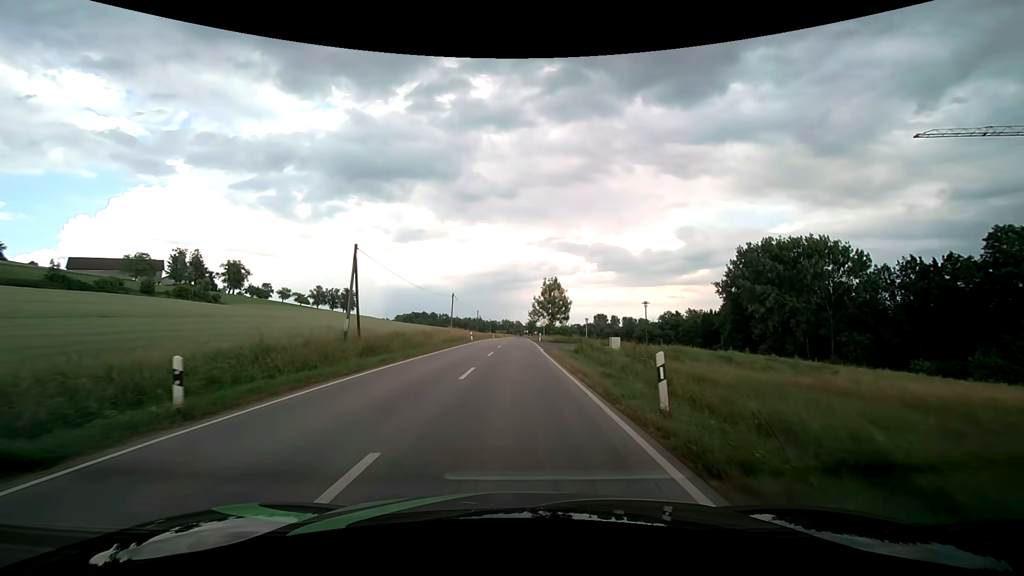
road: secondary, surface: asphalt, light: Day
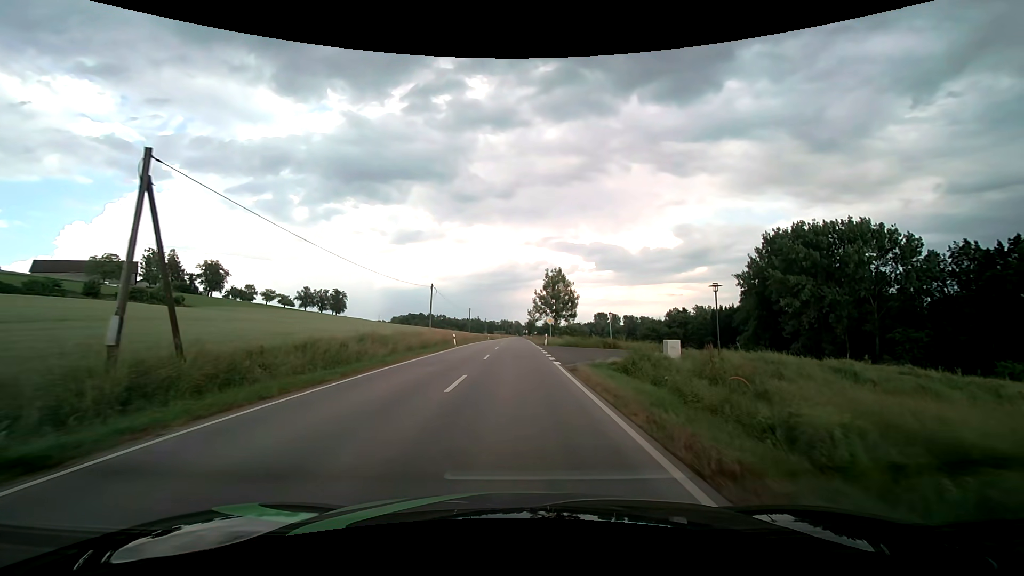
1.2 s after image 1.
(+0.1, +14.7) m; 0°
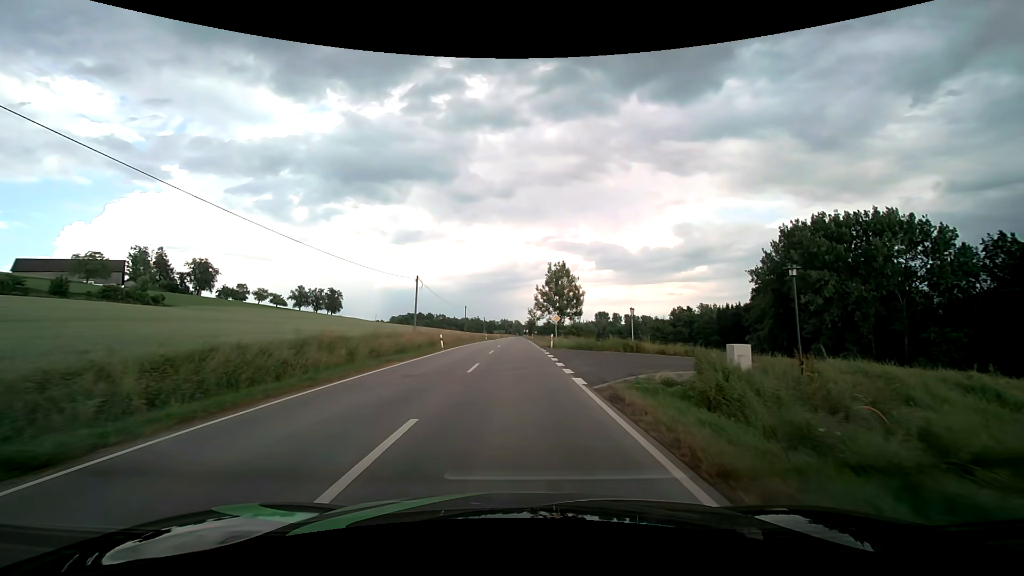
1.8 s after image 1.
(0.0, +7.4) m; 0°
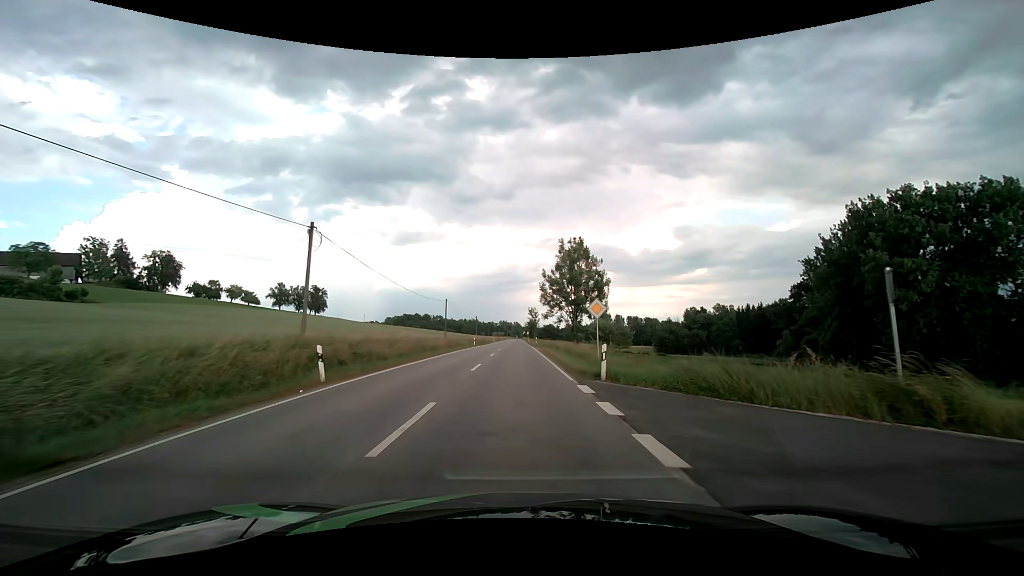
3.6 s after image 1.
(0.0, +22.1) m; 0°
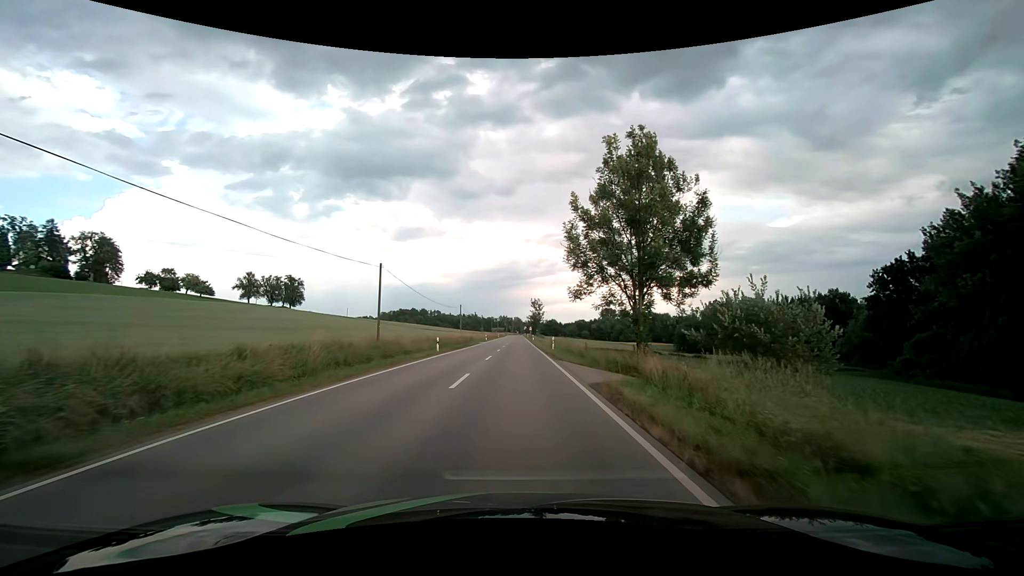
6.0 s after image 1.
(0.0, +29.7) m; 0°
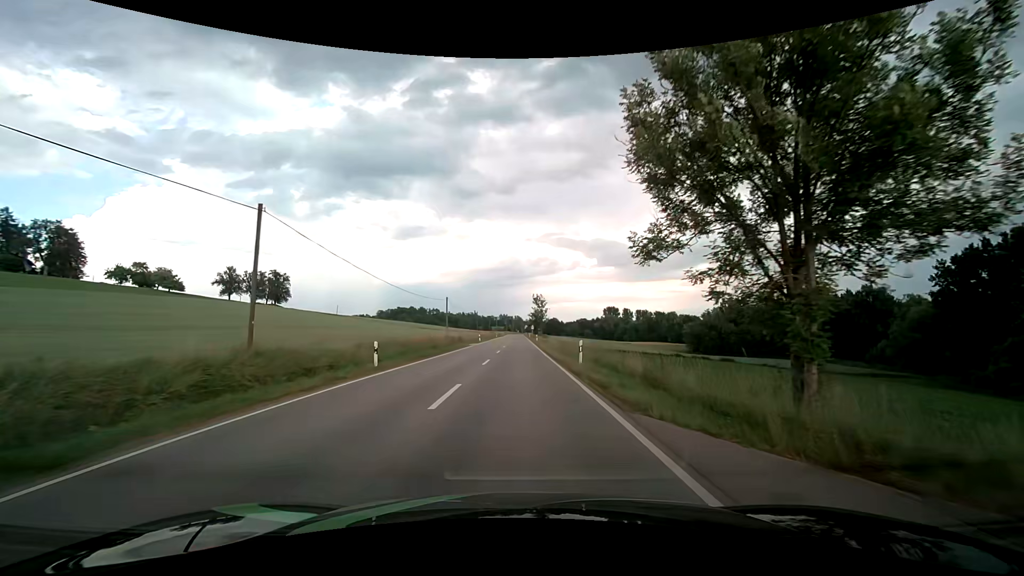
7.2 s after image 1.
(0.0, +15.2) m; 0°
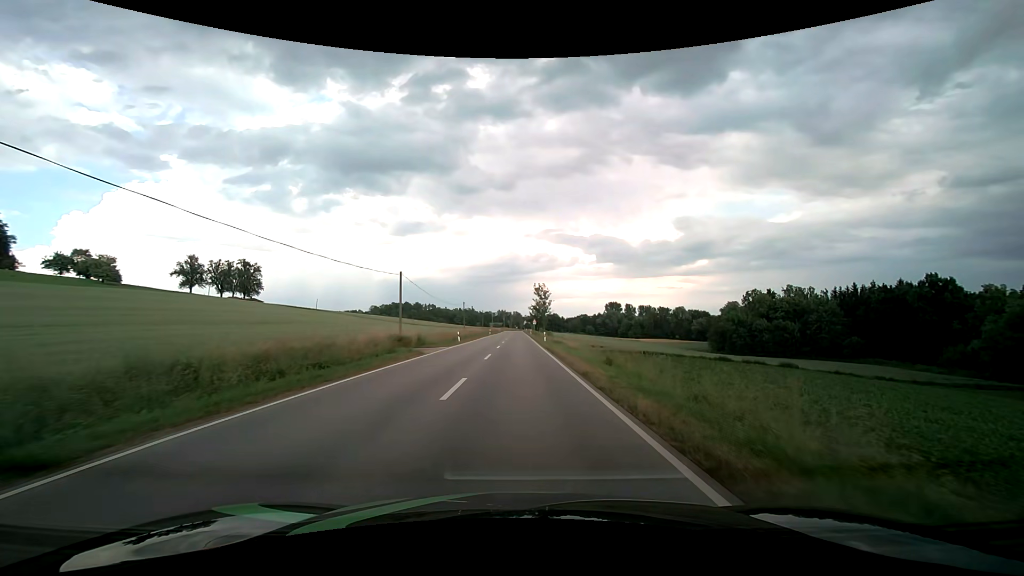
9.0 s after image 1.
(0.0, +23.3) m; 0°
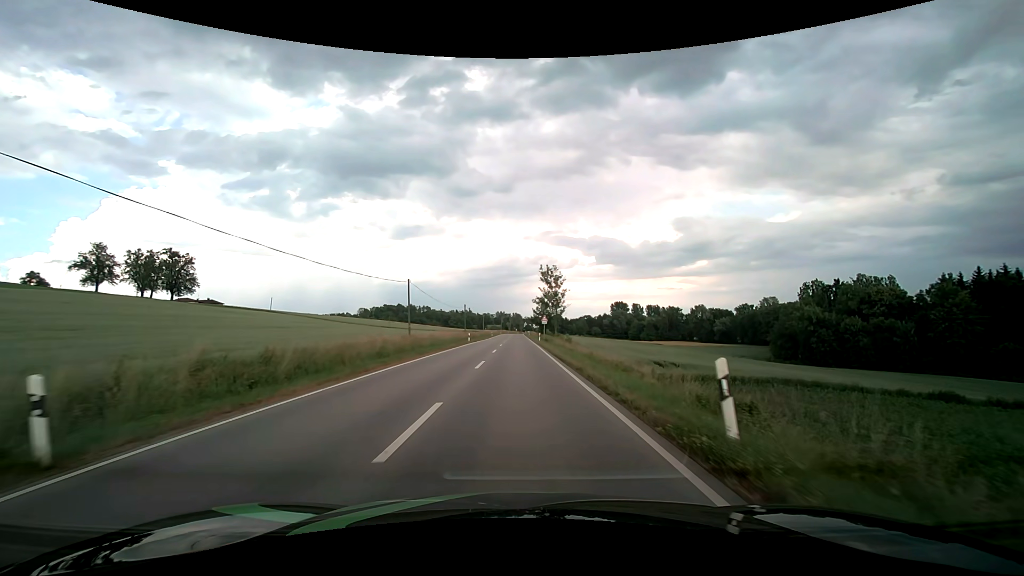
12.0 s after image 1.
(+0.1, +40.4) m; 0°
(0, +10) (0, +20) (0, +30) (0, +40) (0, +50) (0, +60) (0, +70) (0, +80) (0, +90) (0, +100) m
